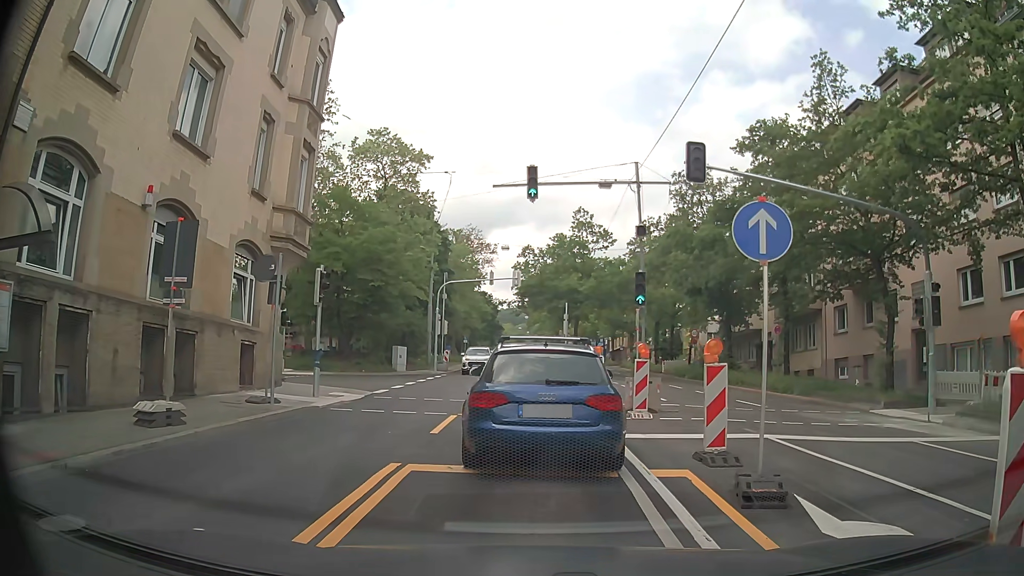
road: secondary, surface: asphalt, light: Day
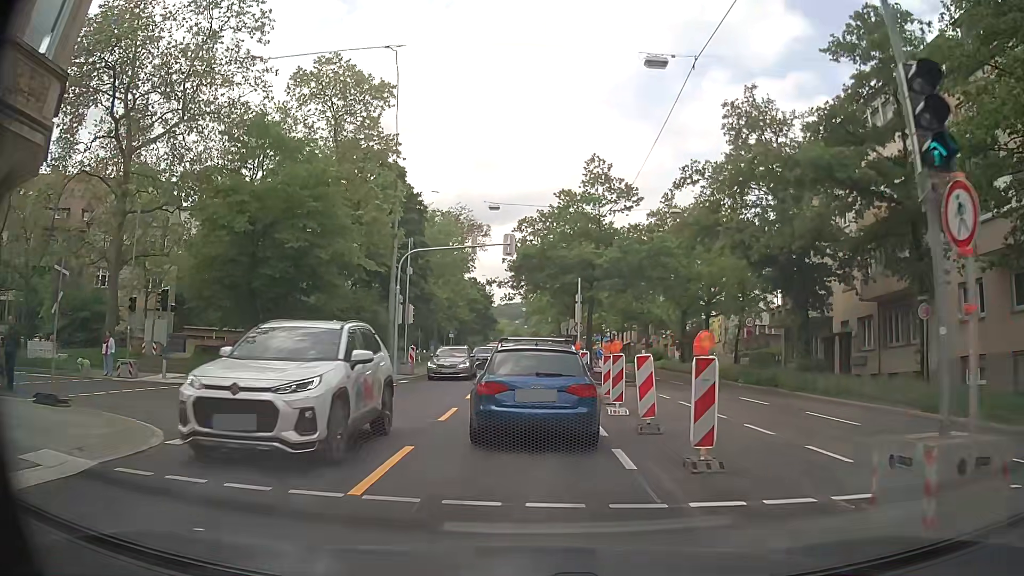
(+0.5, +12.9) m; +3°
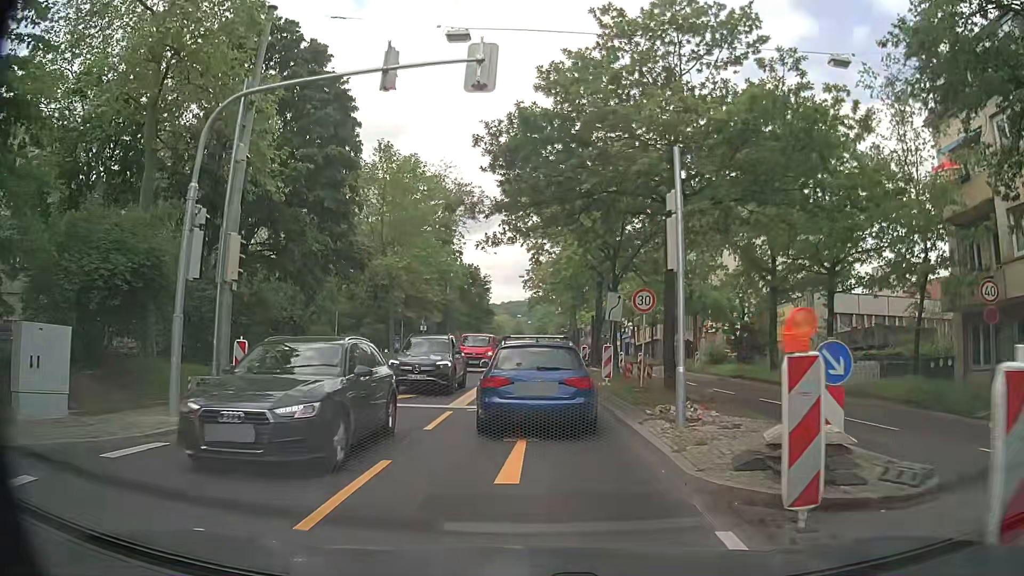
(+0.1, +19.7) m; -1°
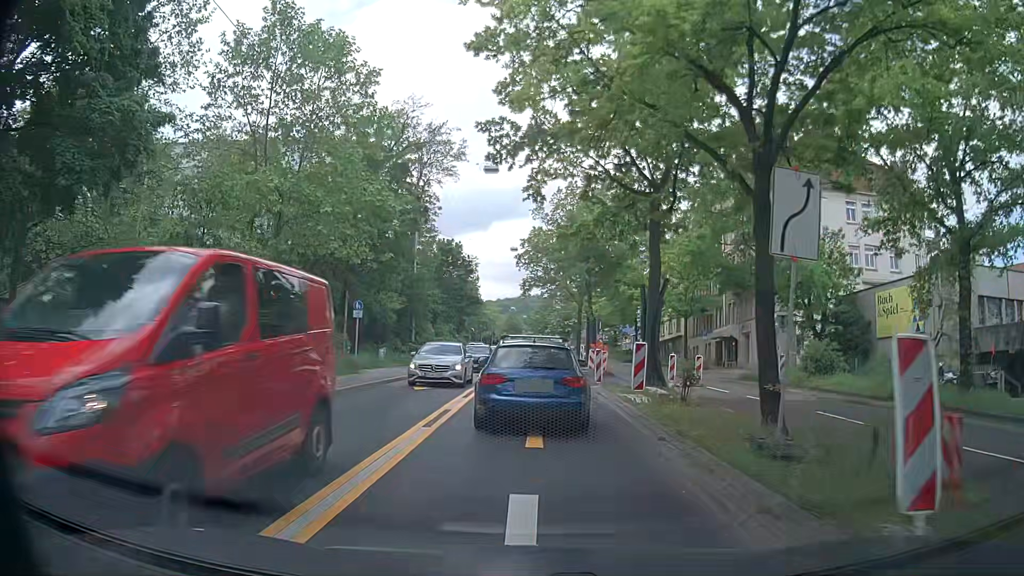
(+0.2, +17.1) m; 0°
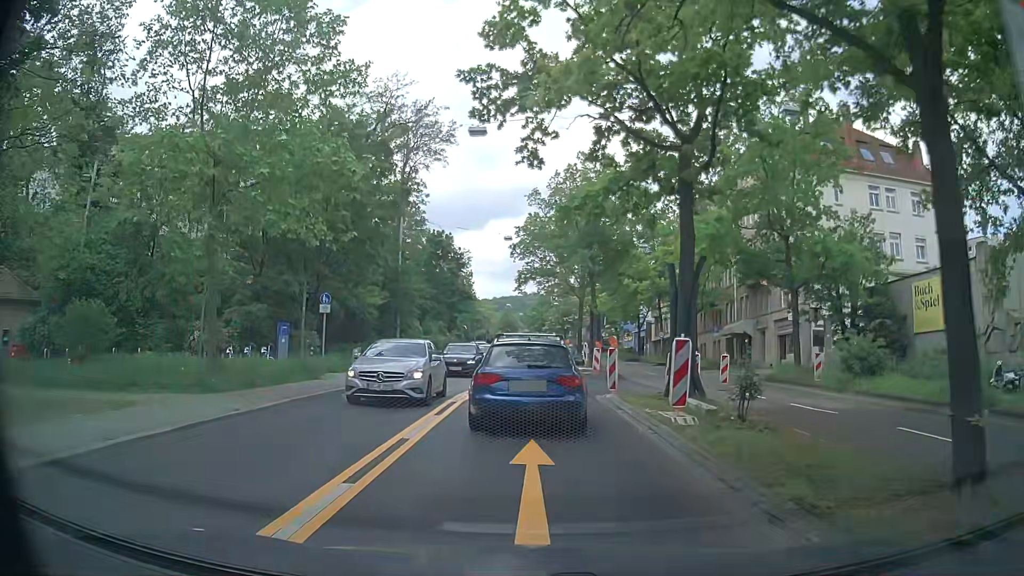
(+0.1, +4.4) m; +1°
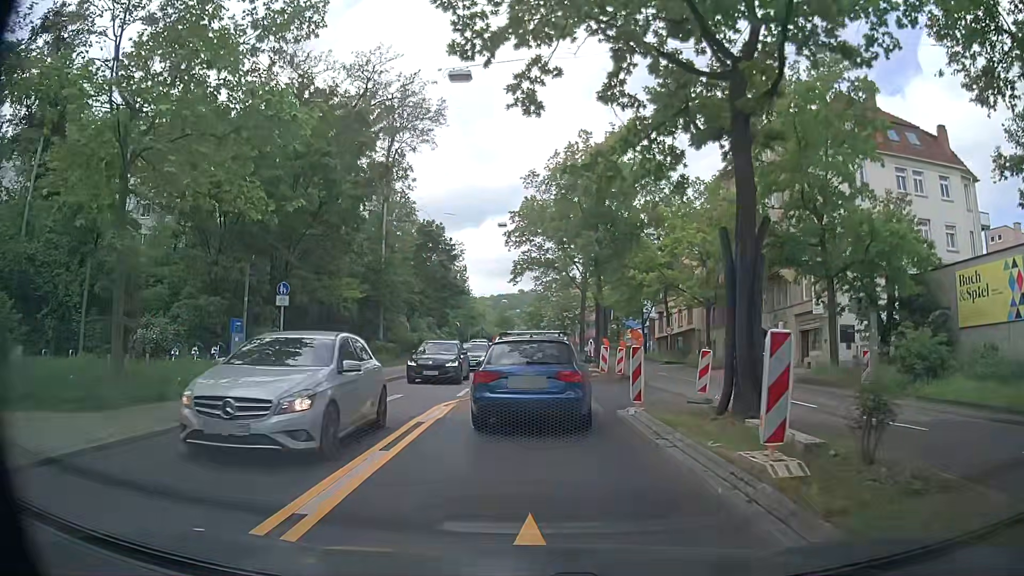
(0.0, +4.2) m; +1°
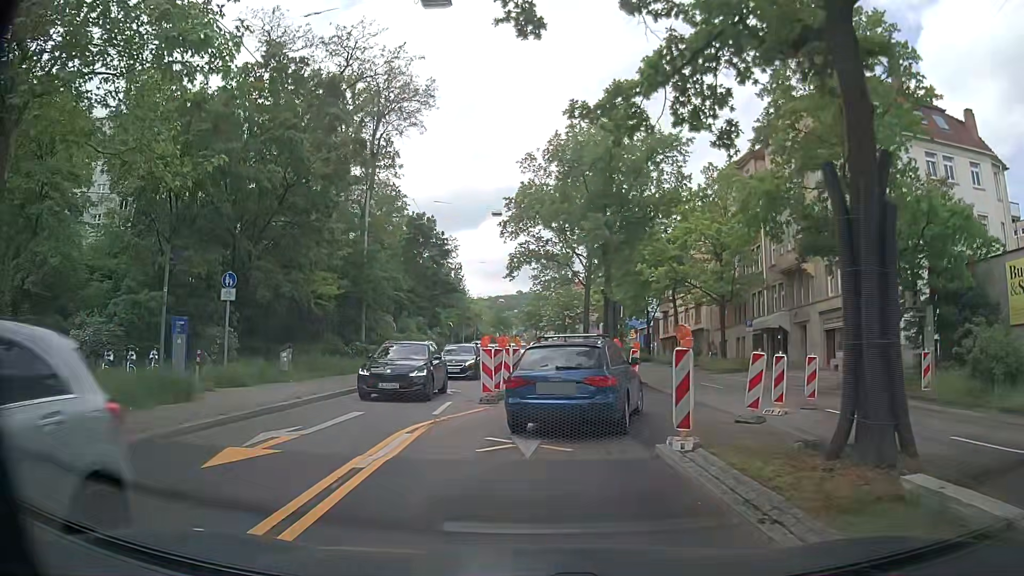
(-0.1, +3.9) m; -1°
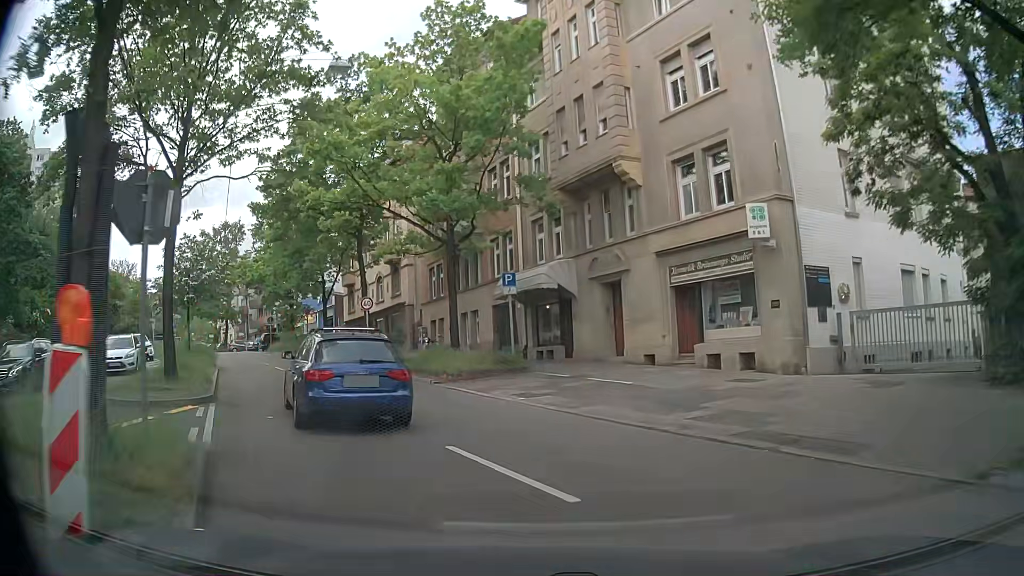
(+3.8, +20.0) m; +27°
(-1, +10) (-4, +19) (-8, +28) (-13, +37) (-18, +46) (-24, +54) (-30, +62) (-36, +70) (-42, +78) (-48, +86) m
